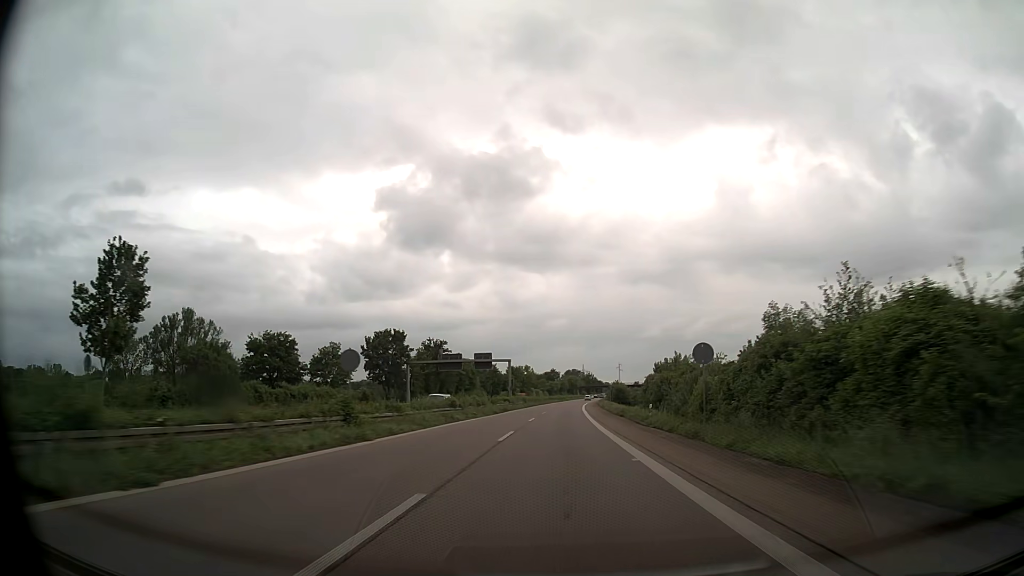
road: trunk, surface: asphalt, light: Day
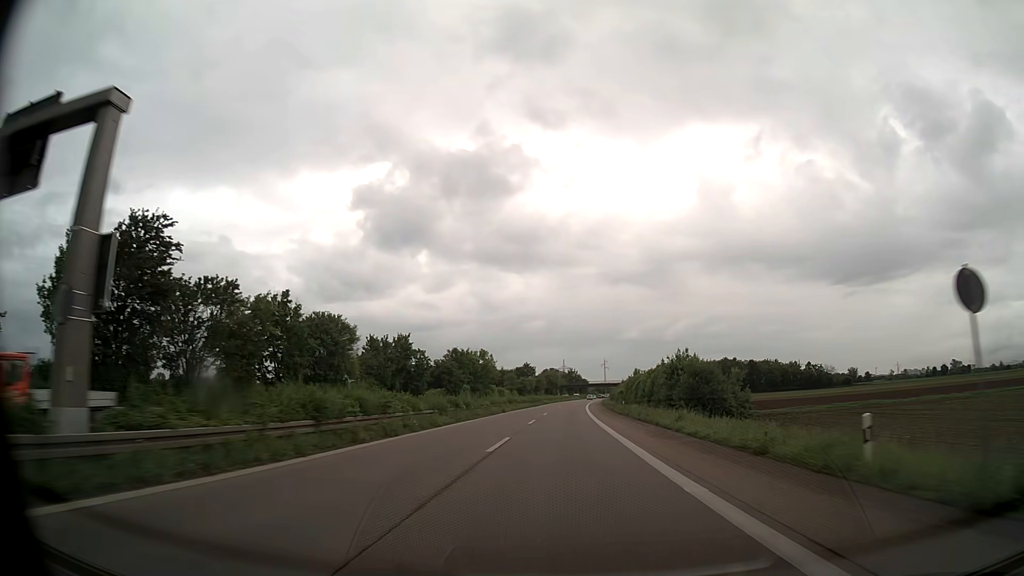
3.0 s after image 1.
(+1.4, +77.3) m; +2°
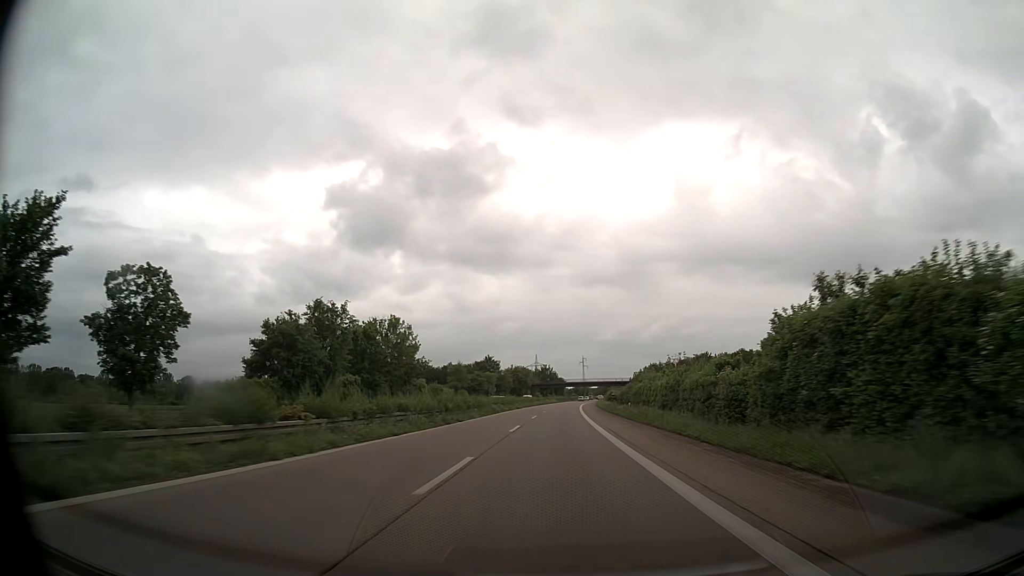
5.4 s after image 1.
(+1.3, +61.8) m; +2°
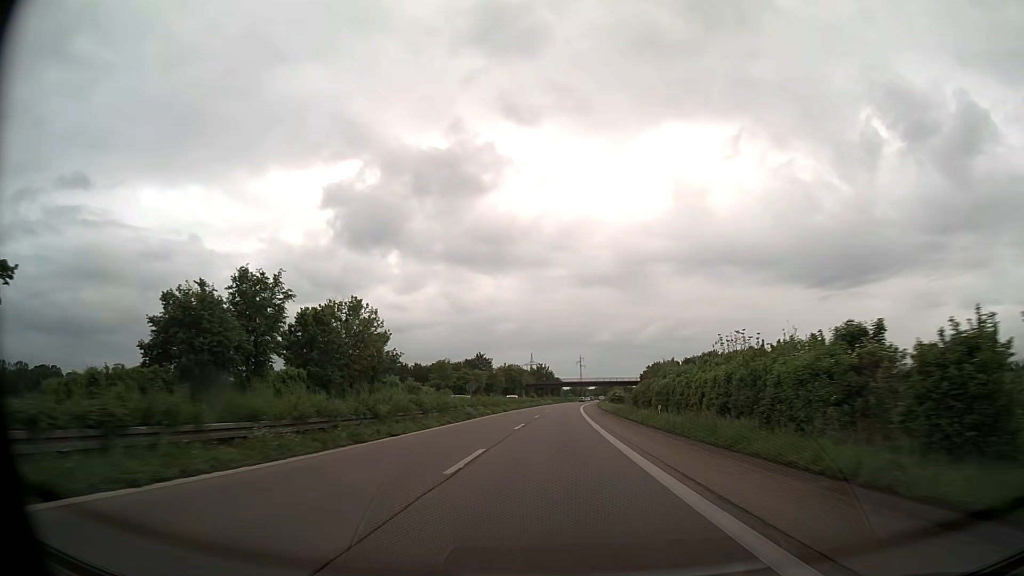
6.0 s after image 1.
(0.0, +15.5) m; 0°
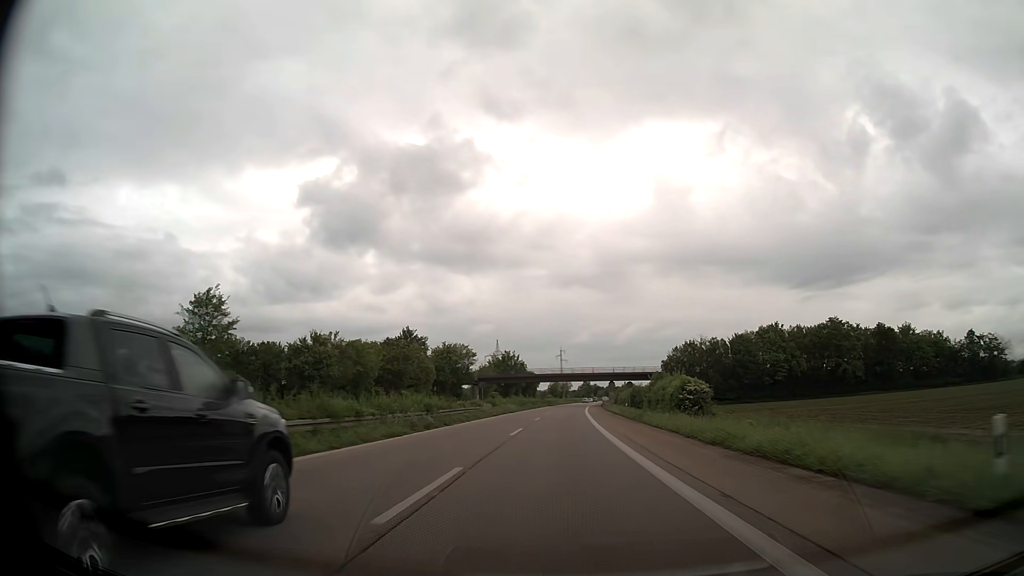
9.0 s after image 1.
(+1.4, +77.3) m; +2°
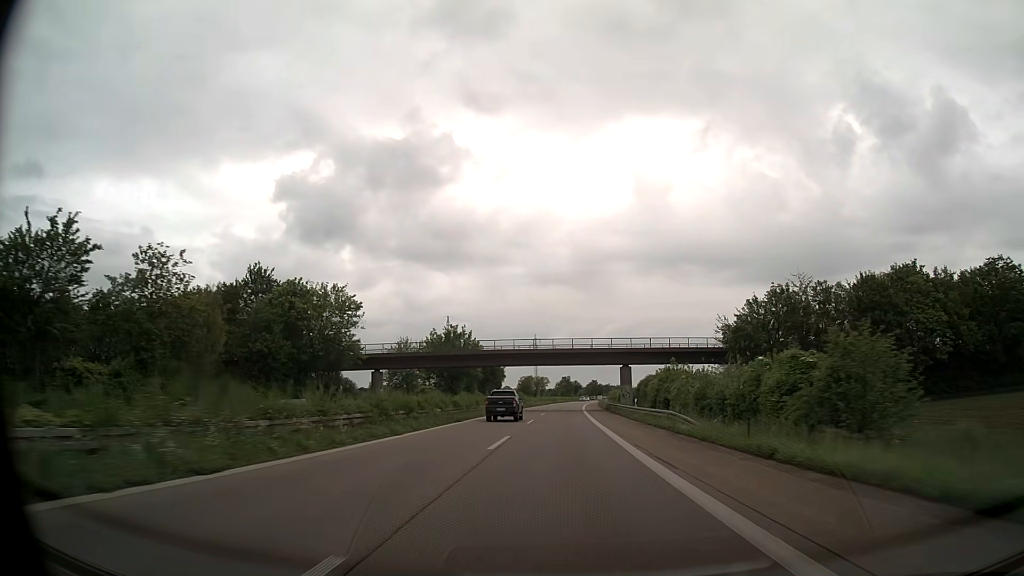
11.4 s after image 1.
(+1.1, +61.8) m; +2°
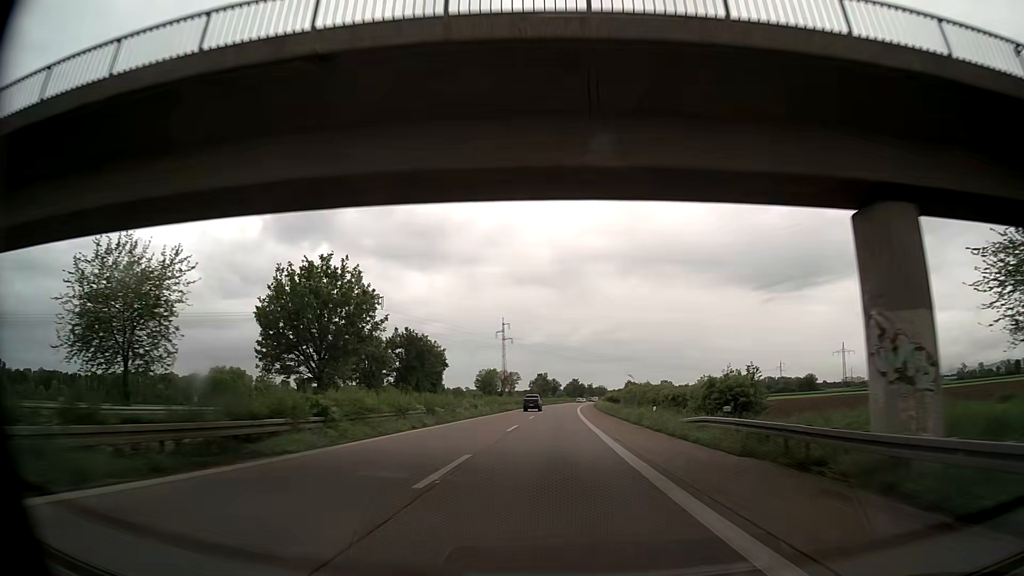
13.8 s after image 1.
(+1.2, +61.9) m; +2°
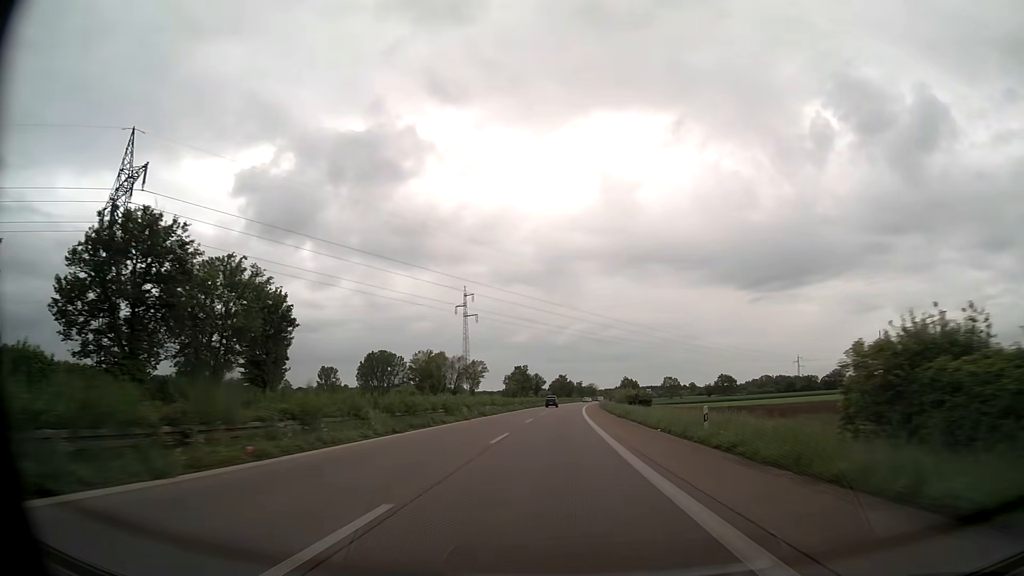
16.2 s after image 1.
(+0.6, +61.9) m; +1°
(0, +10) (0, +20) (0, +30) (0, +40) (+1, +50) (+1, +60) (+1, +70) (+2, +80) (+2, +90) (+3, +100) m
